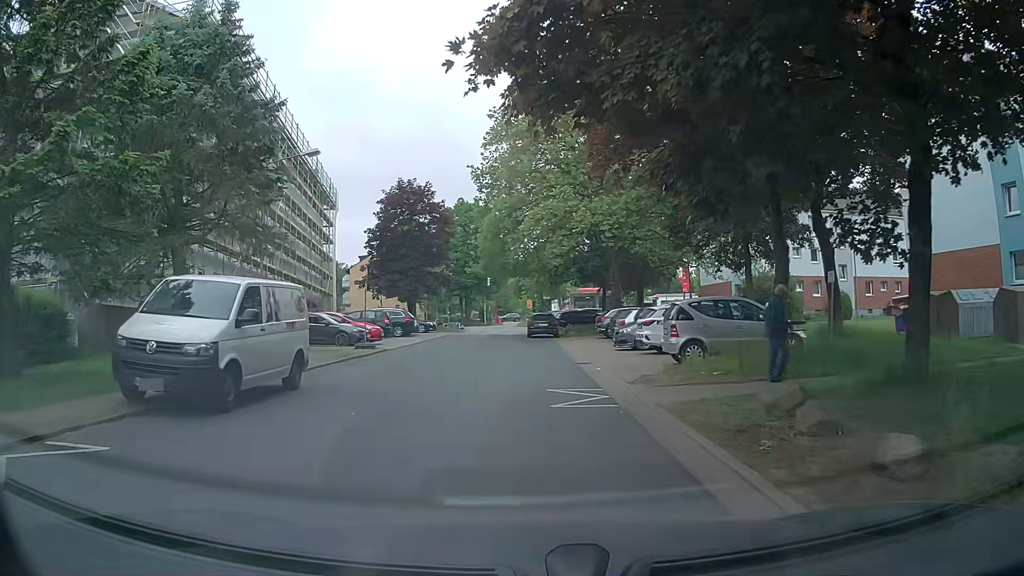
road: residential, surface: asphalt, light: Day
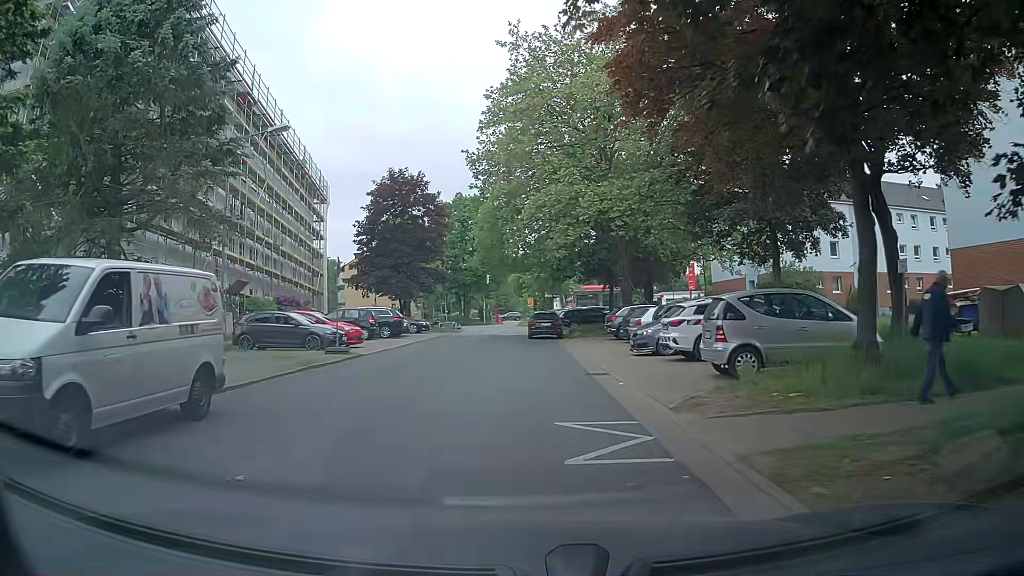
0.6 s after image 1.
(0.0, +3.9) m; 0°
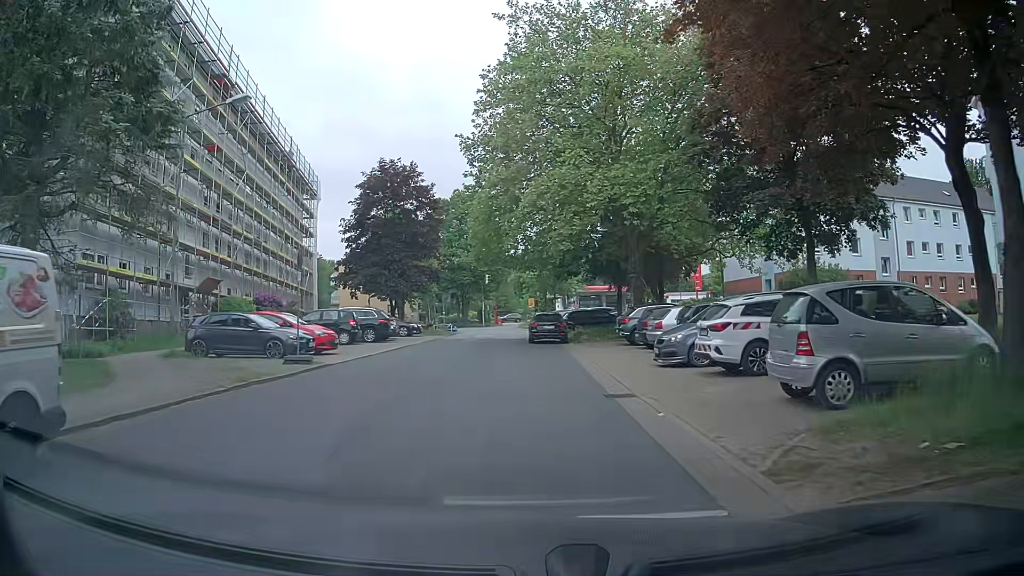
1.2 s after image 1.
(0.0, +3.8) m; 0°
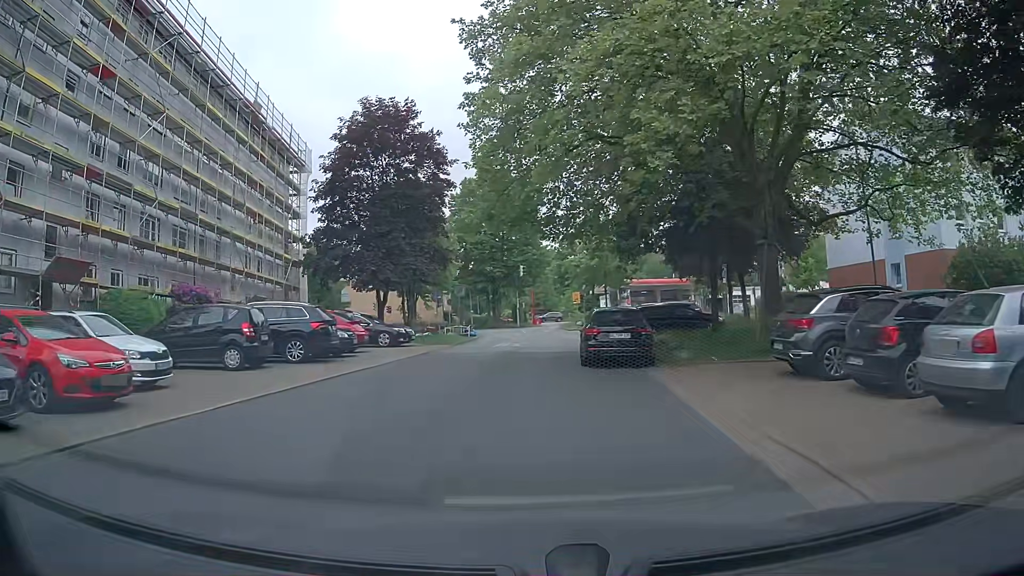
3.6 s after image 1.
(-0.2, +14.7) m; -4°
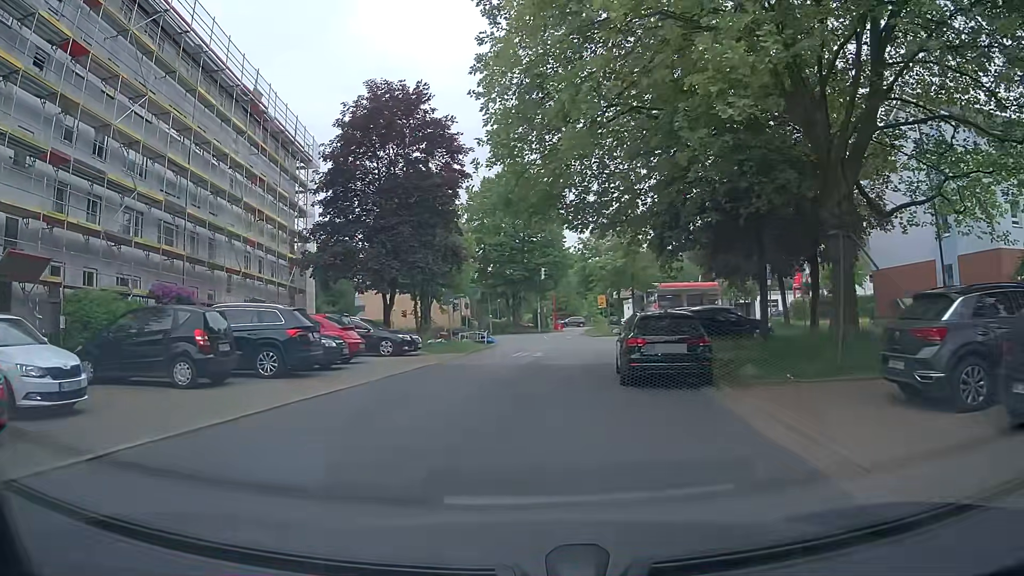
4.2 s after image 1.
(0.0, +3.5) m; -1°
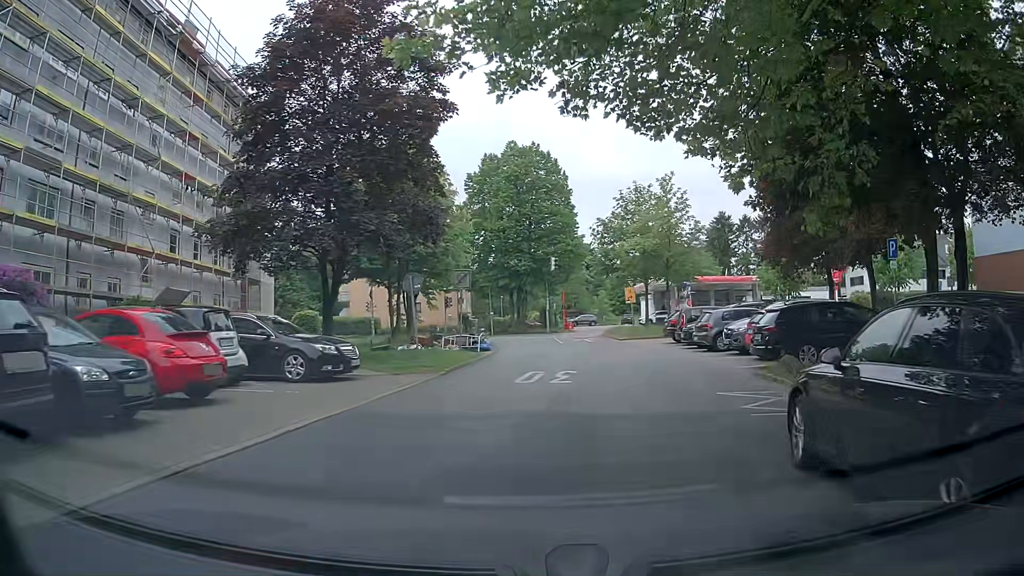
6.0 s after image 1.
(-0.3, +10.4) m; -2°
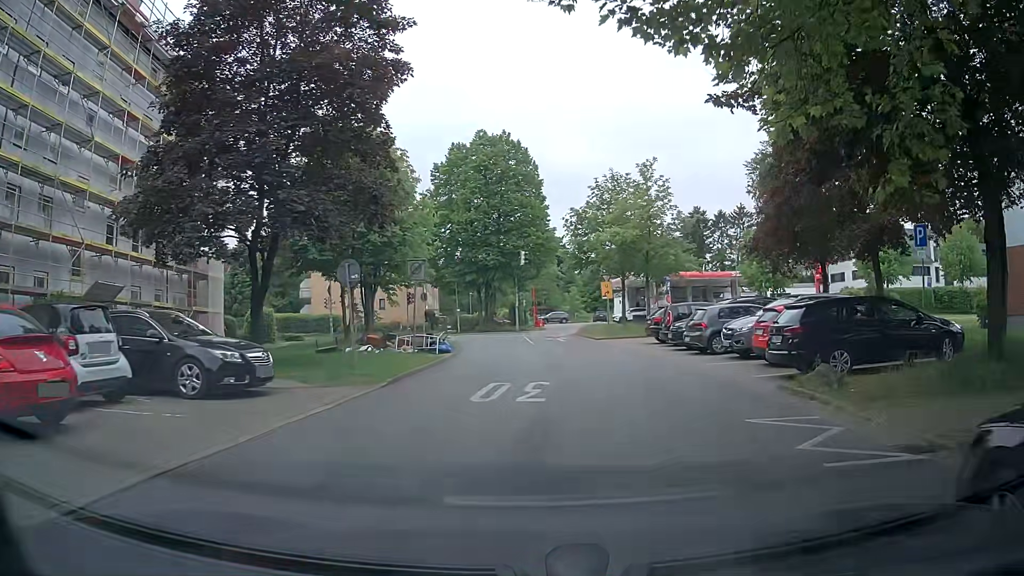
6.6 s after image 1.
(+0.1, +3.3) m; +4°
